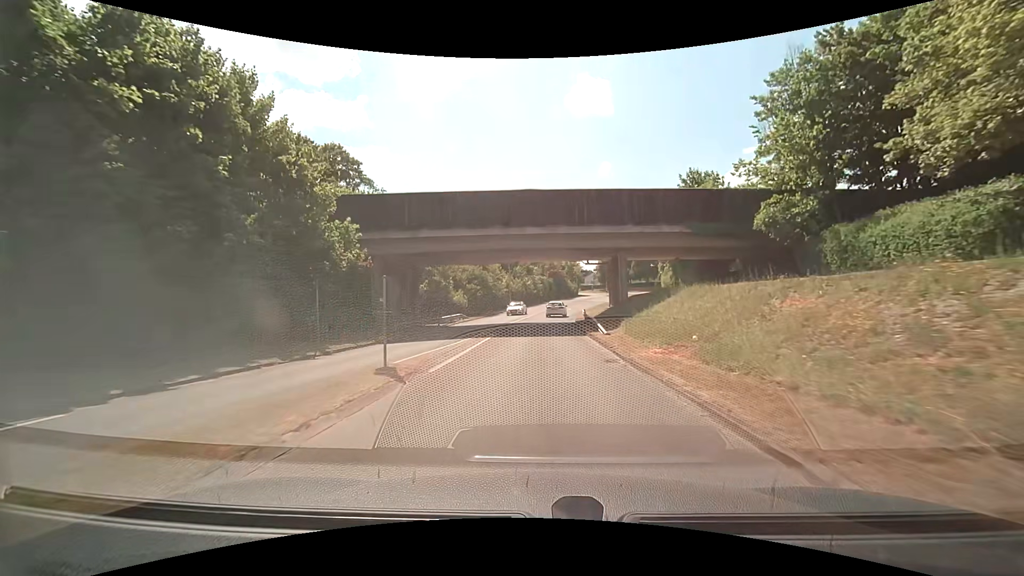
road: tertiary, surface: asphalt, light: Day
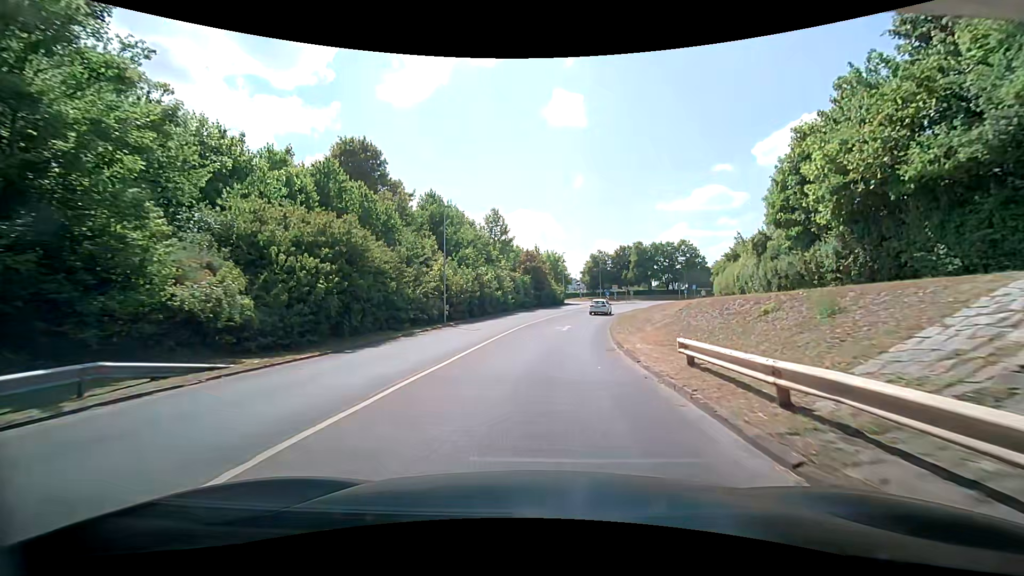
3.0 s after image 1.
(+0.4, +35.9) m; +4°
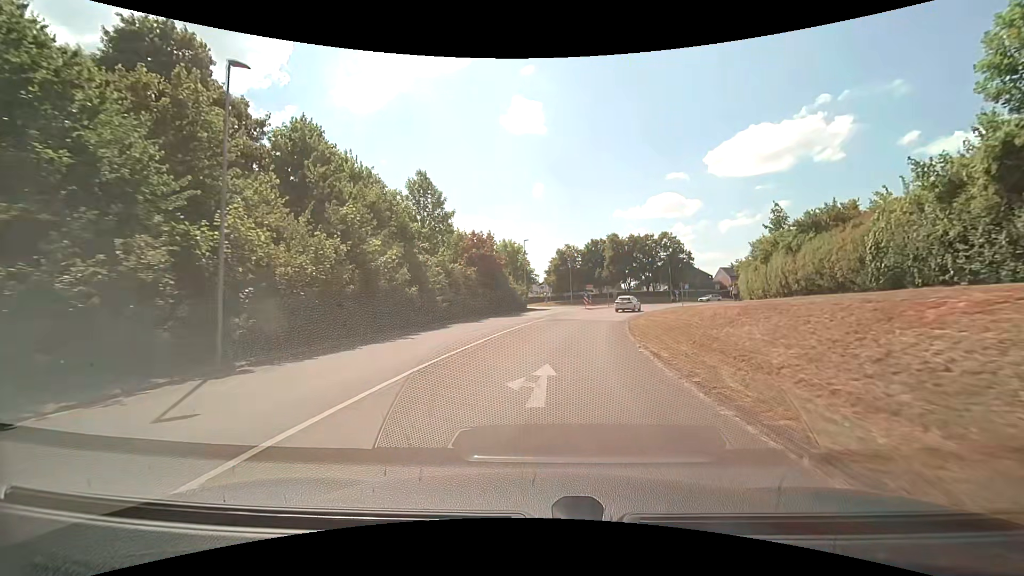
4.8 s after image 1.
(+0.5, +21.1) m; +3°
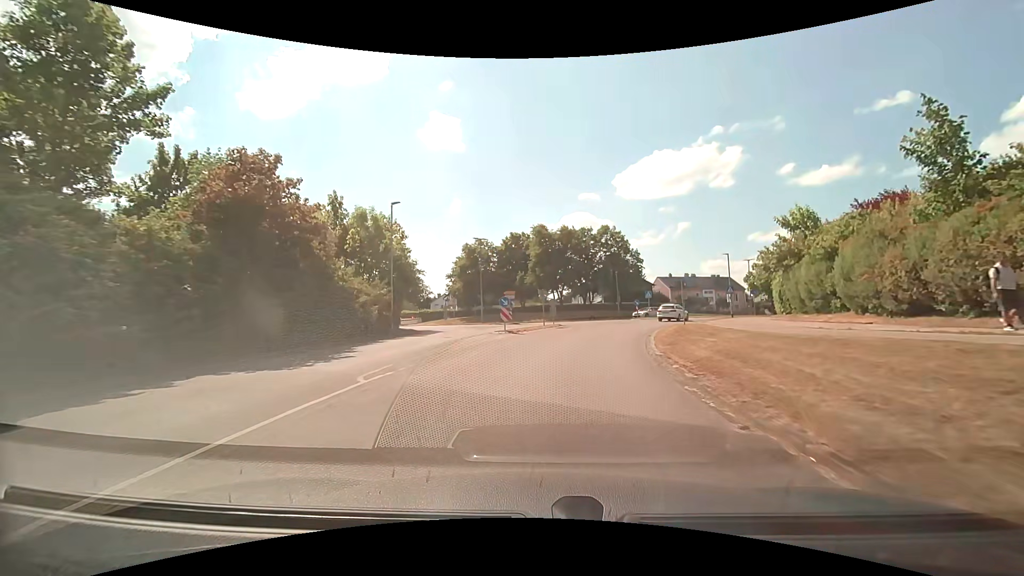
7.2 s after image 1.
(+2.1, +27.3) m; +10°
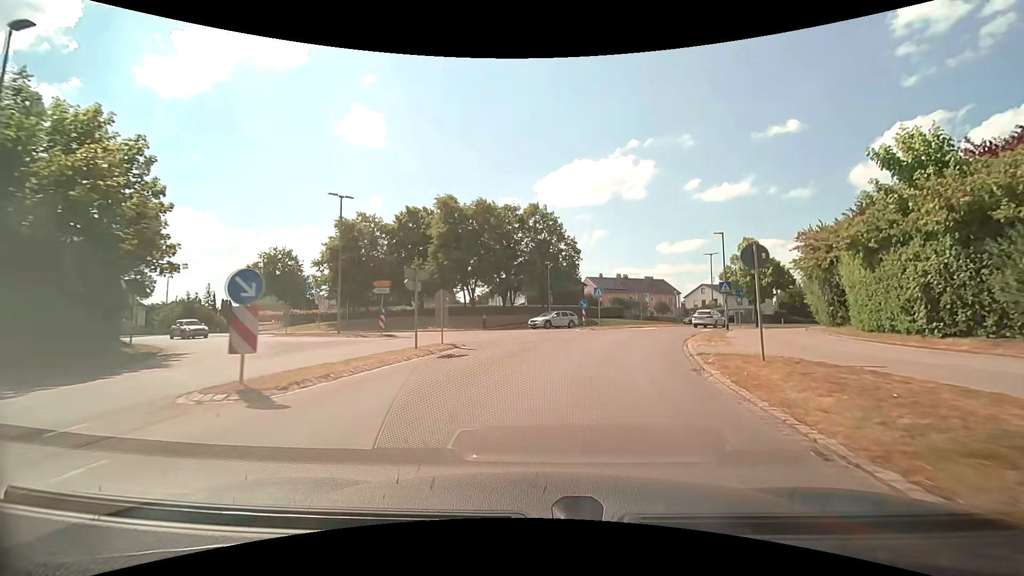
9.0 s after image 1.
(+1.3, +18.7) m; +8°
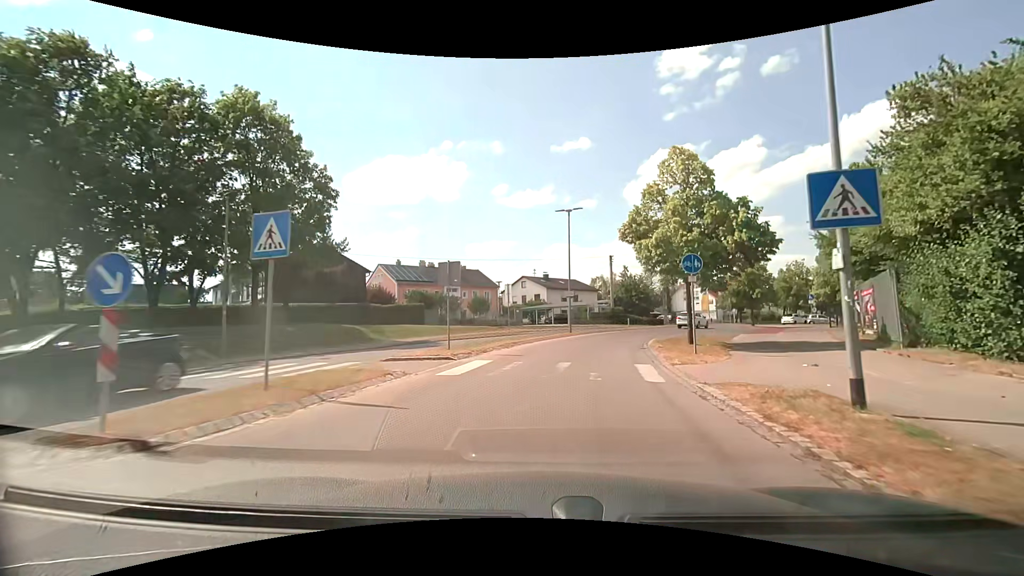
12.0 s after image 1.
(+5.2, +26.6) m; +22°
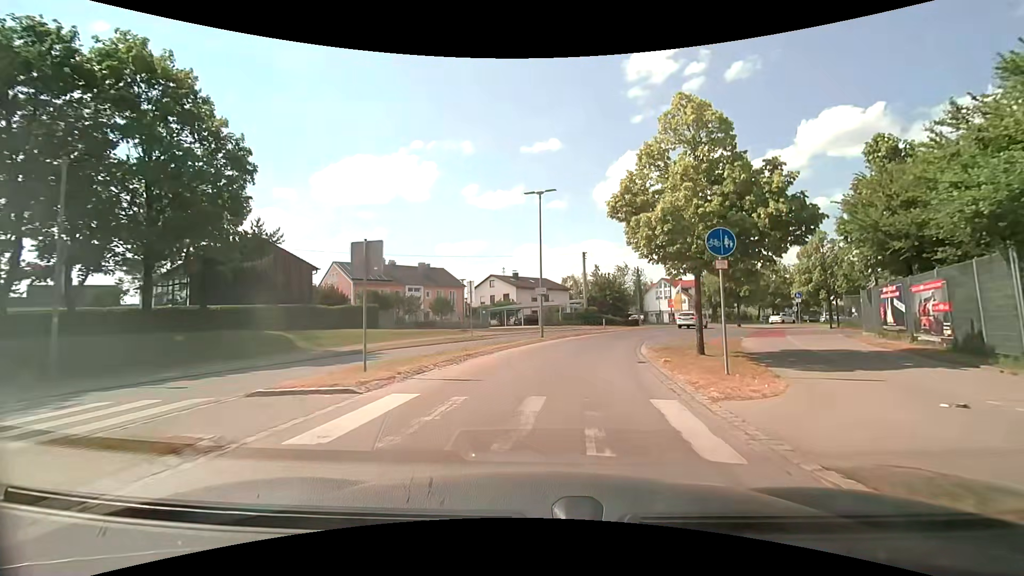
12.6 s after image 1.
(+0.1, +5.0) m; +3°
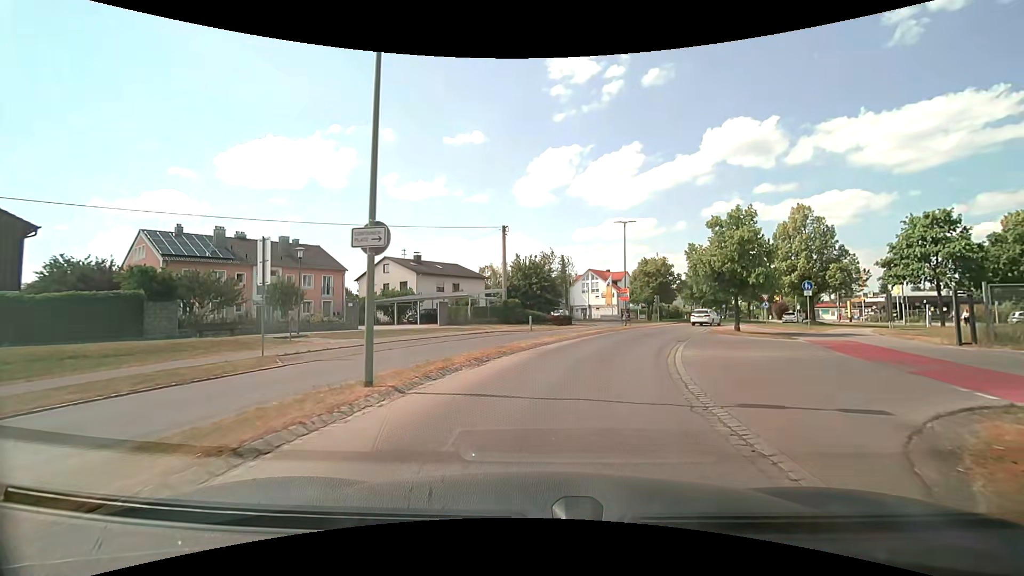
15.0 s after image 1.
(+1.4, +17.4) m; +10°
(+1, +10) (+3, +20) (+6, +29) (+10, +38) (+14, +48) (+20, +55) (+29, +59) (+39, +56) (+48, +51) (+56, +46) m
